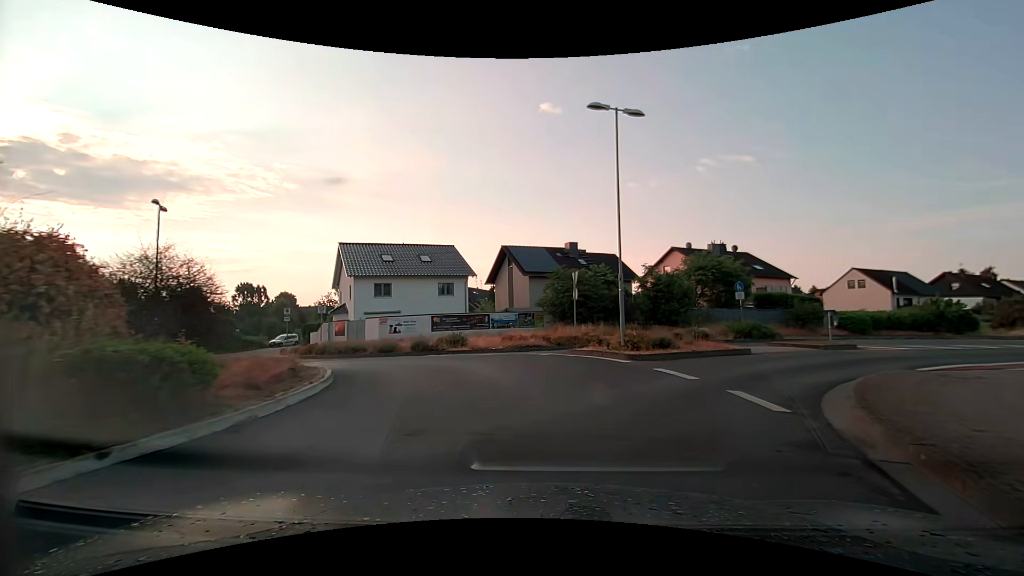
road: tertiary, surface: asphalt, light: Day
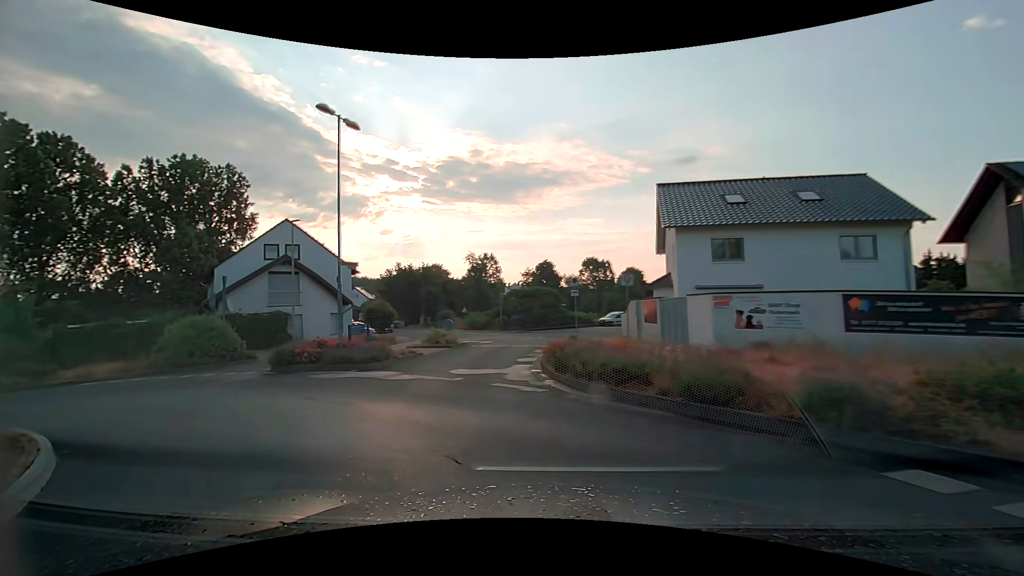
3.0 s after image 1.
(-3.0, +16.1) m; -38°
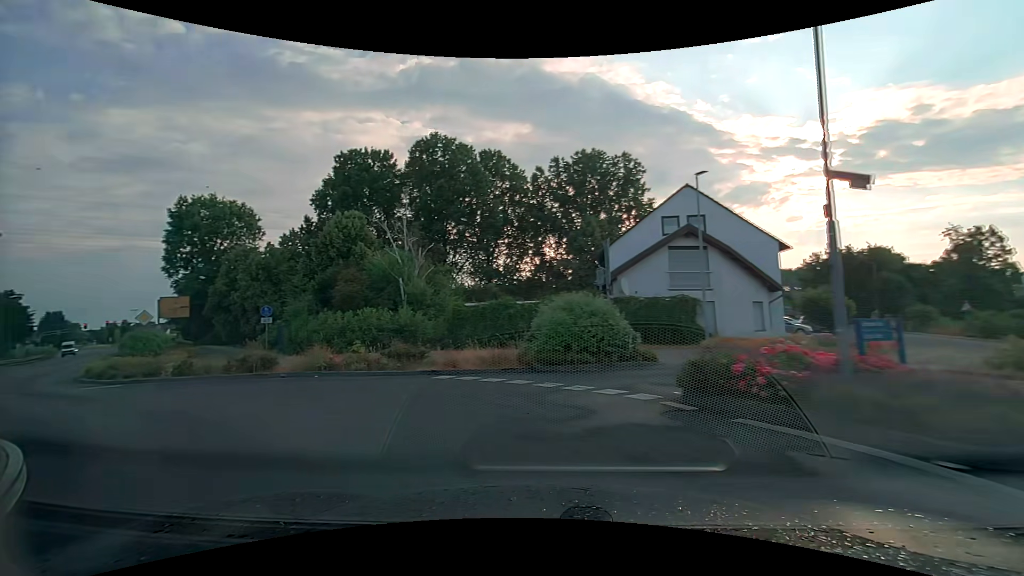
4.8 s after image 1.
(-3.6, +8.6) m; -44°
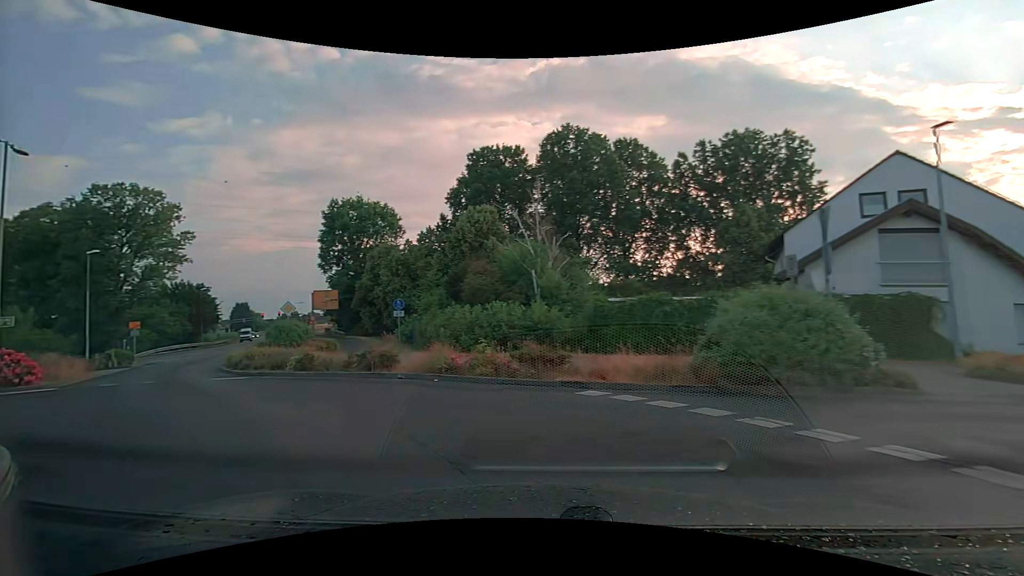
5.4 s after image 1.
(-0.5, +3.1) m; -17°
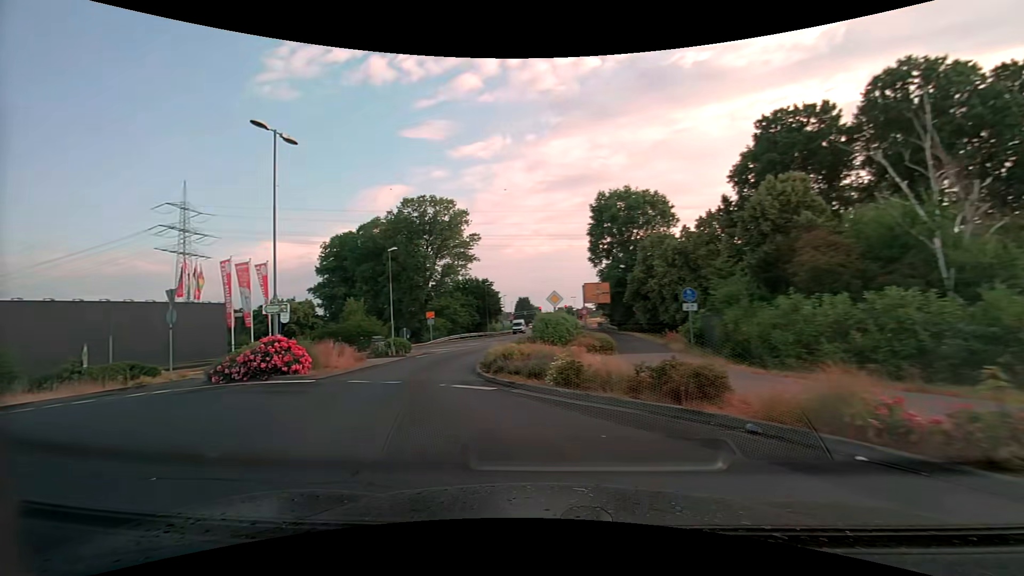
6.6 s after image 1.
(-1.6, +6.0) m; -30°
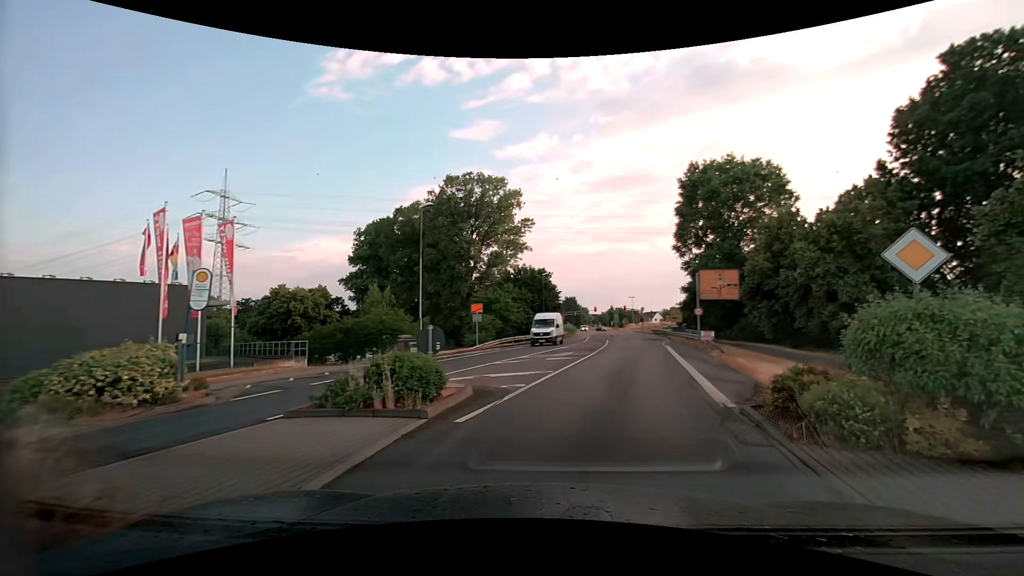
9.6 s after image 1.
(-3.9, +16.0) m; -4°
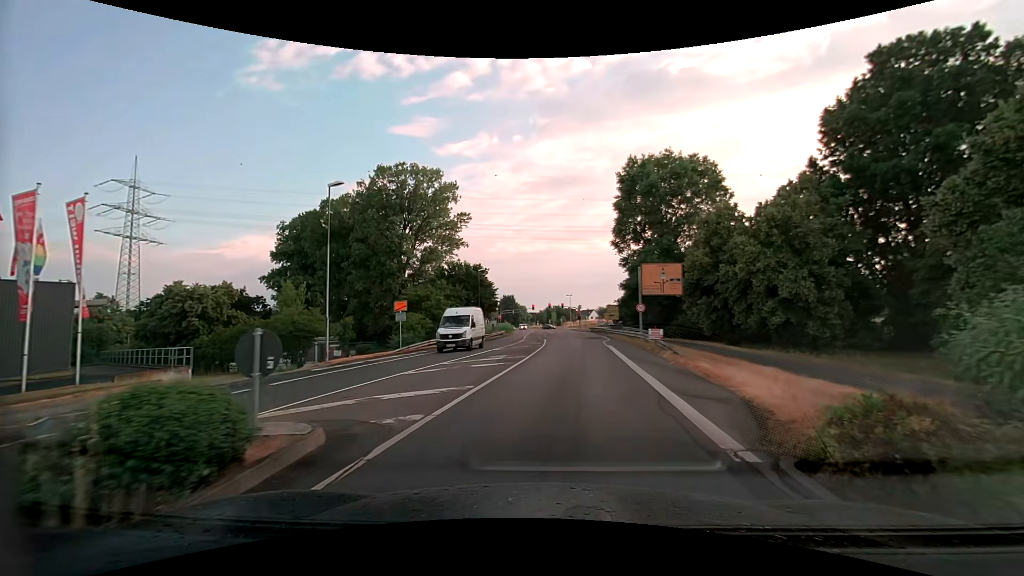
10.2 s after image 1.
(+0.3, +3.9) m; +8°
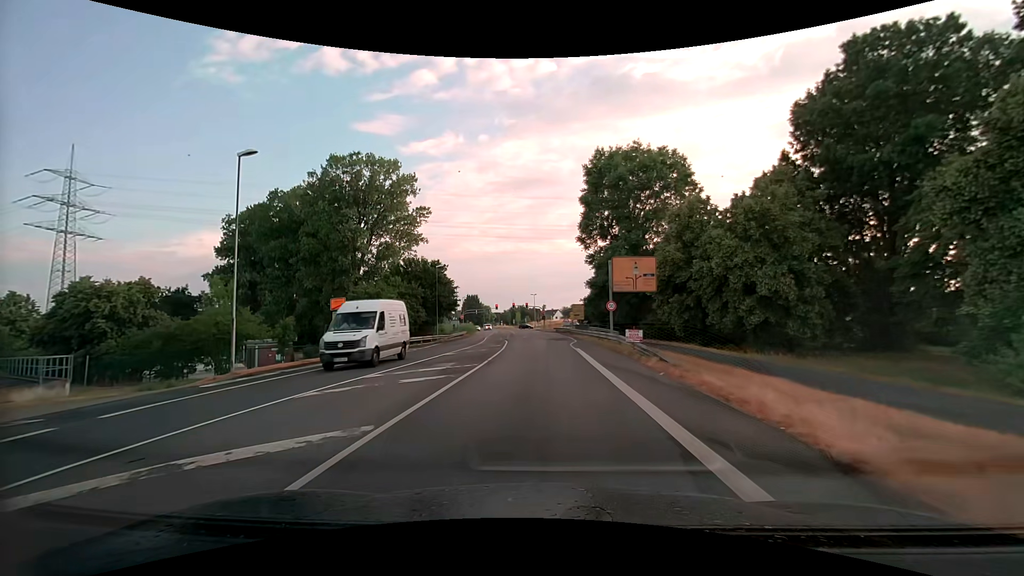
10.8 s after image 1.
(+0.2, +4.2) m; +3°
(0, +10) (0, +20) (0, +30) (+1, +40) (+1, +50) (+1, +60) (+1, +70) (0, +80) (0, +90) (-1, +100) m
